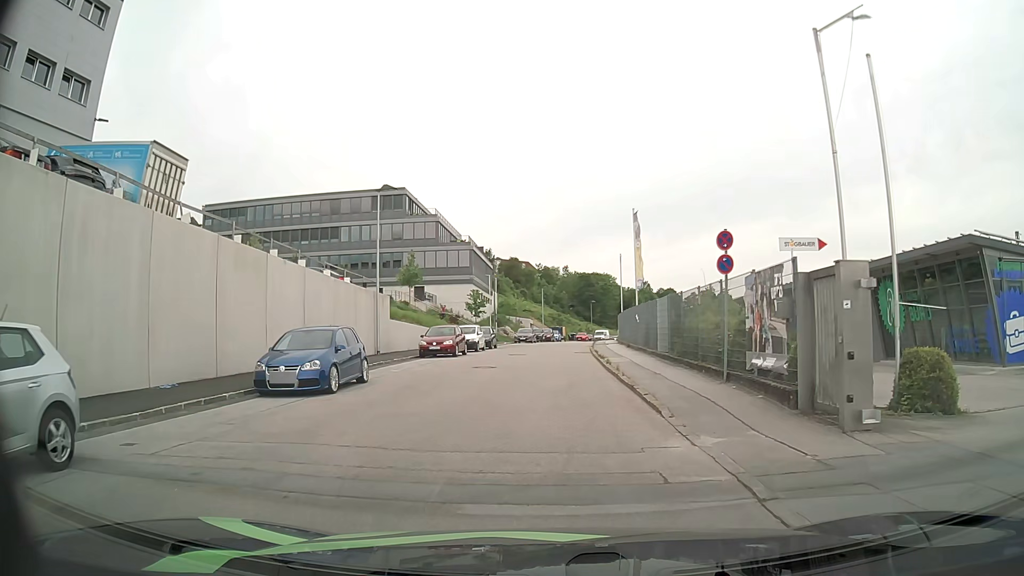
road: residential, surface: asphalt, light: Day
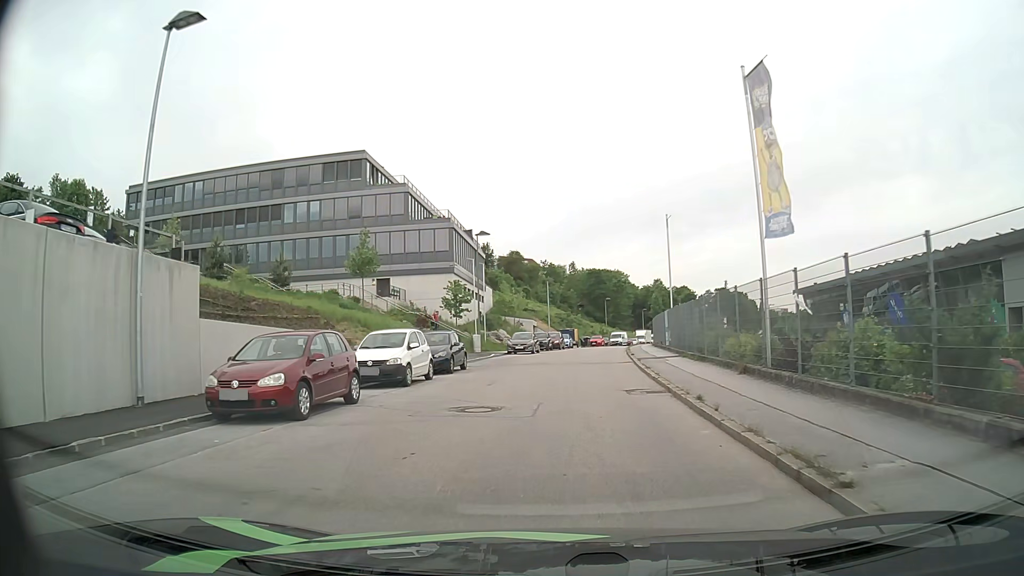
(-0.2, +20.7) m; -1°
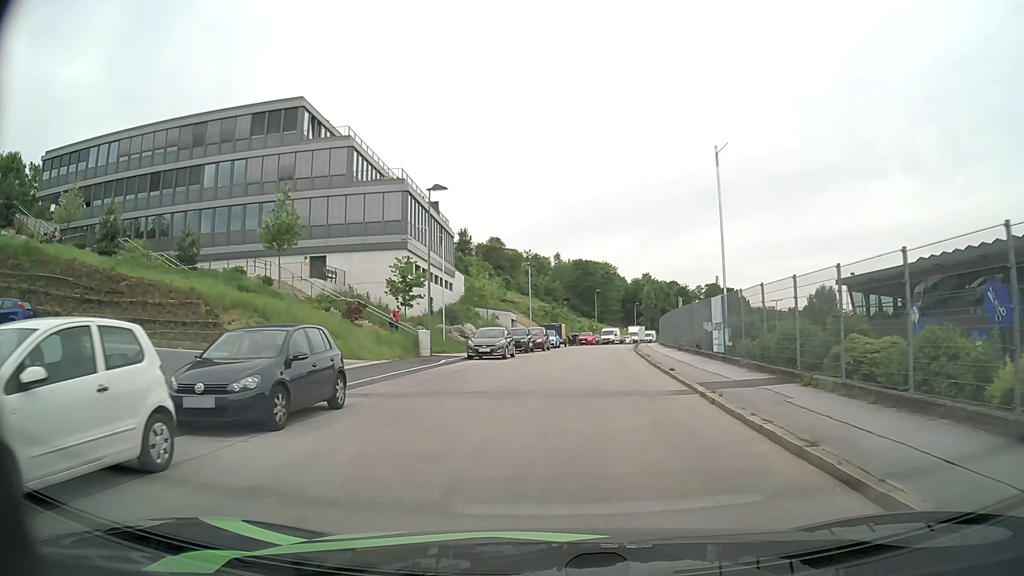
(+0.1, +14.0) m; +1°
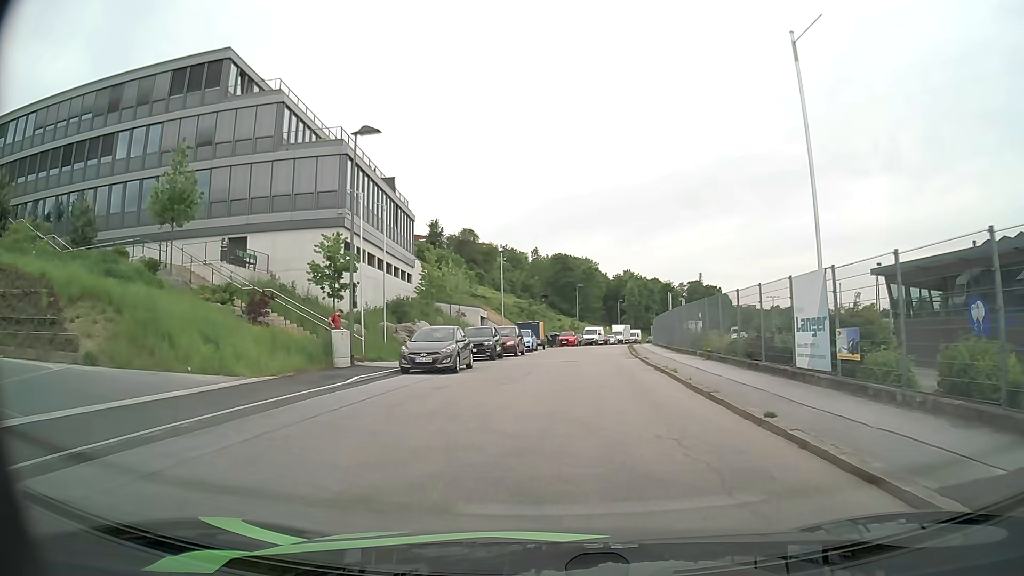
(+0.3, +9.9) m; +2°
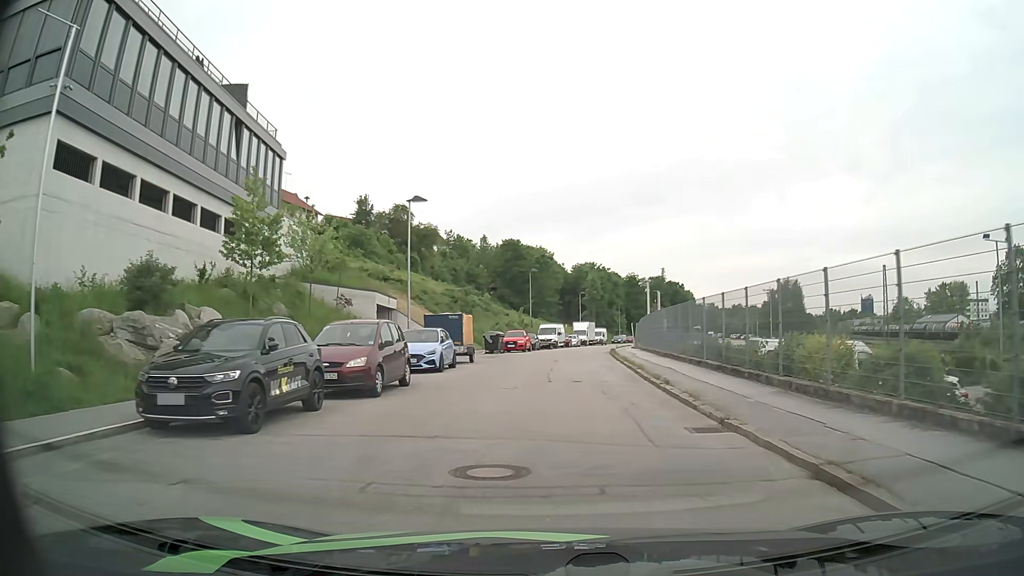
(+0.8, +21.3) m; +4°
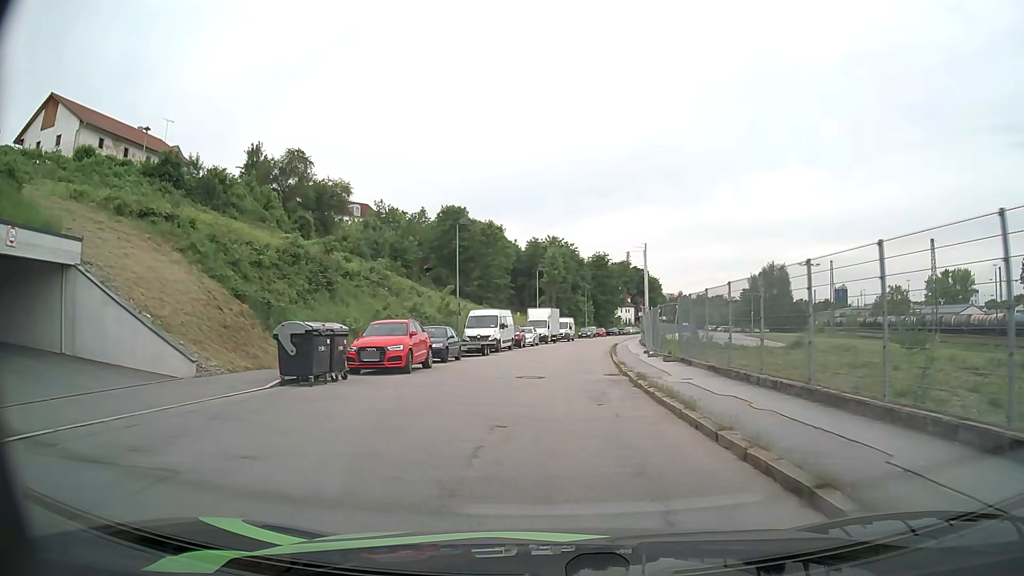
(+0.9, +28.7) m; +3°
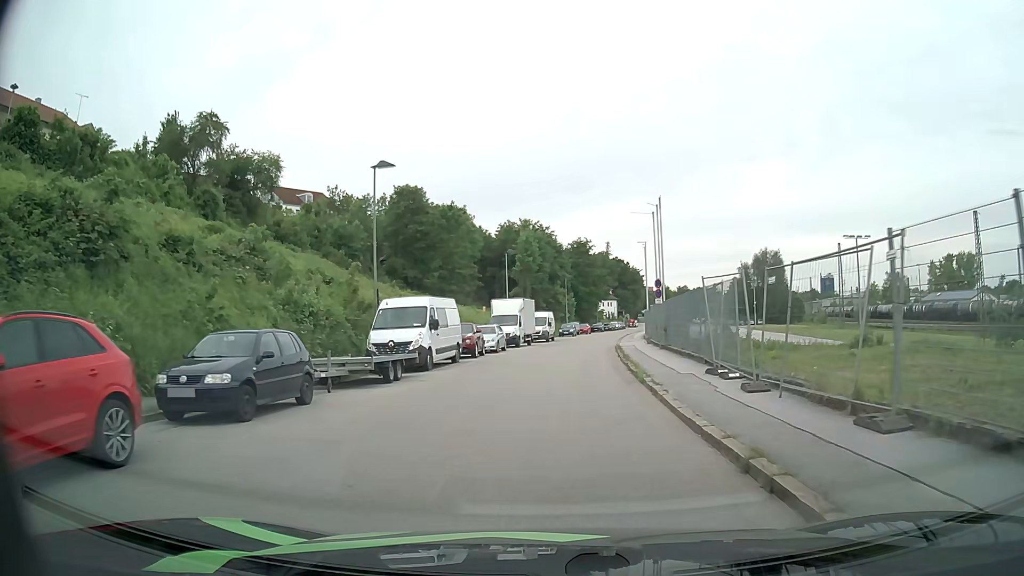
(+0.5, +15.8) m; +2°
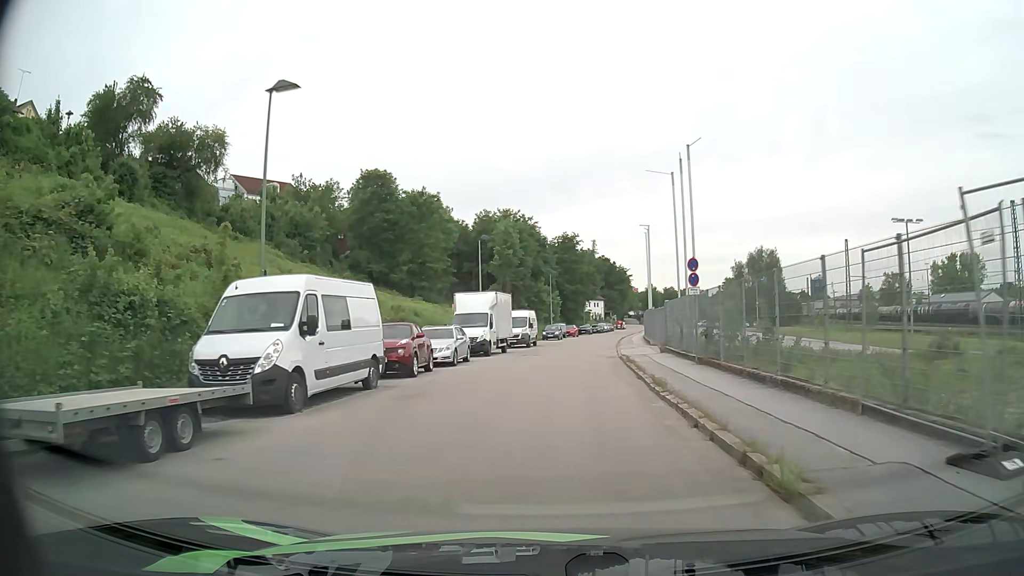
(+0.2, +10.3) m; +2°
(0, +10) (+1, +20) (+1, +30) (+2, +40) (+3, +50) (+5, +60) (+6, +70) (+7, +80) (+9, +89) (+11, +99) m
